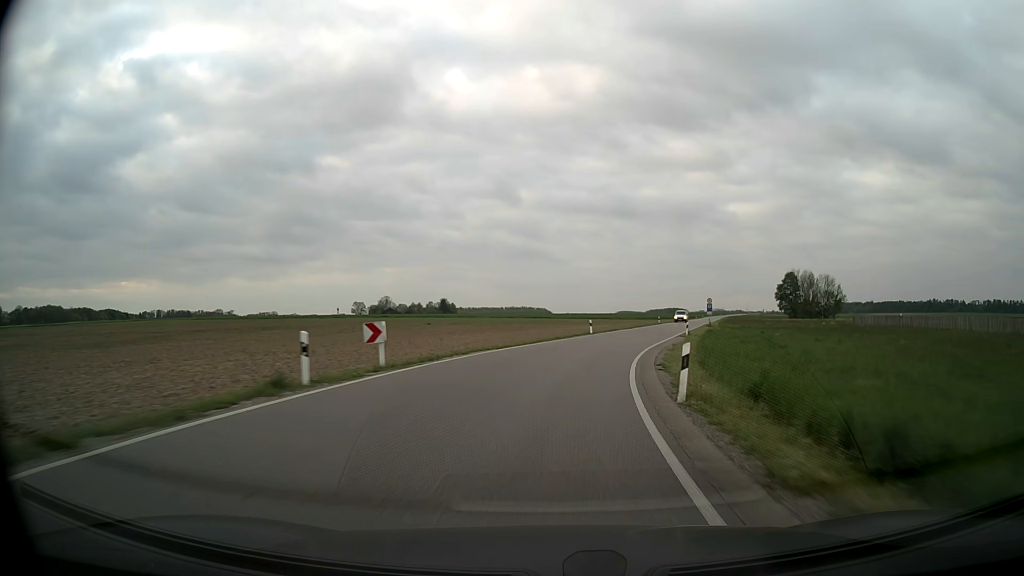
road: secondary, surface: asphalt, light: Day
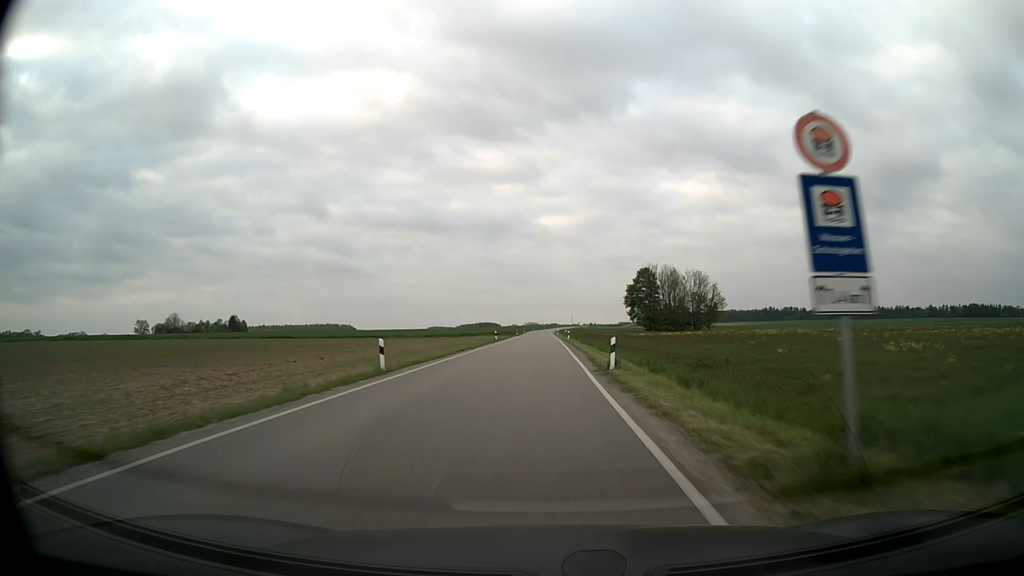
(+15.3, +70.8) m; +17°
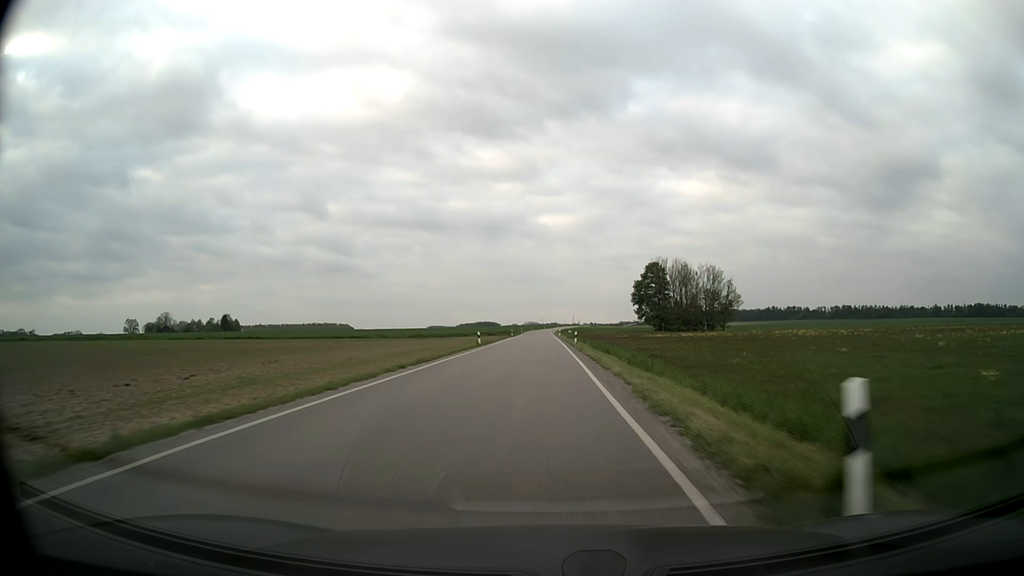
(0.0, +15.9) m; 0°
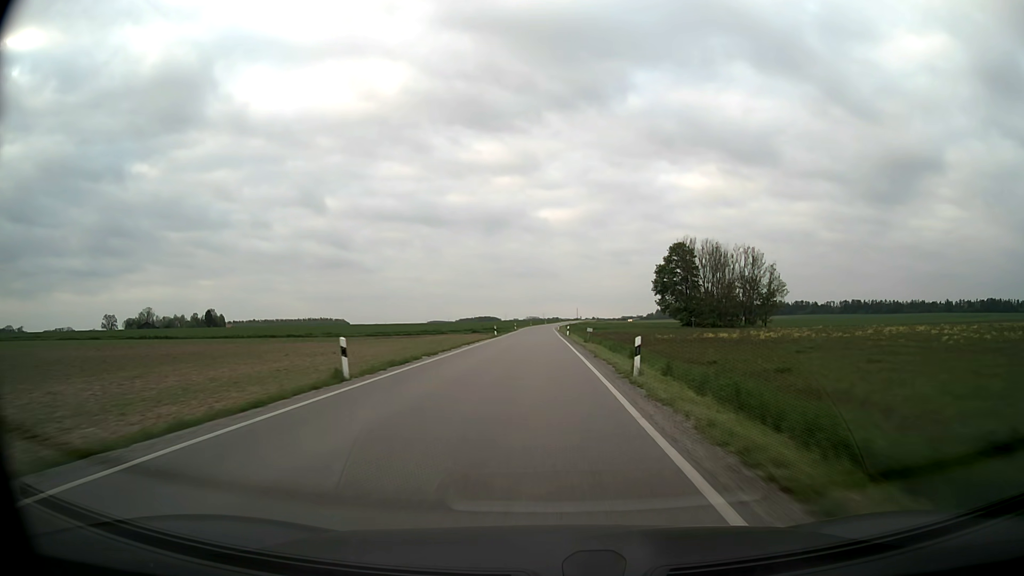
(-0.1, +32.8) m; 0°
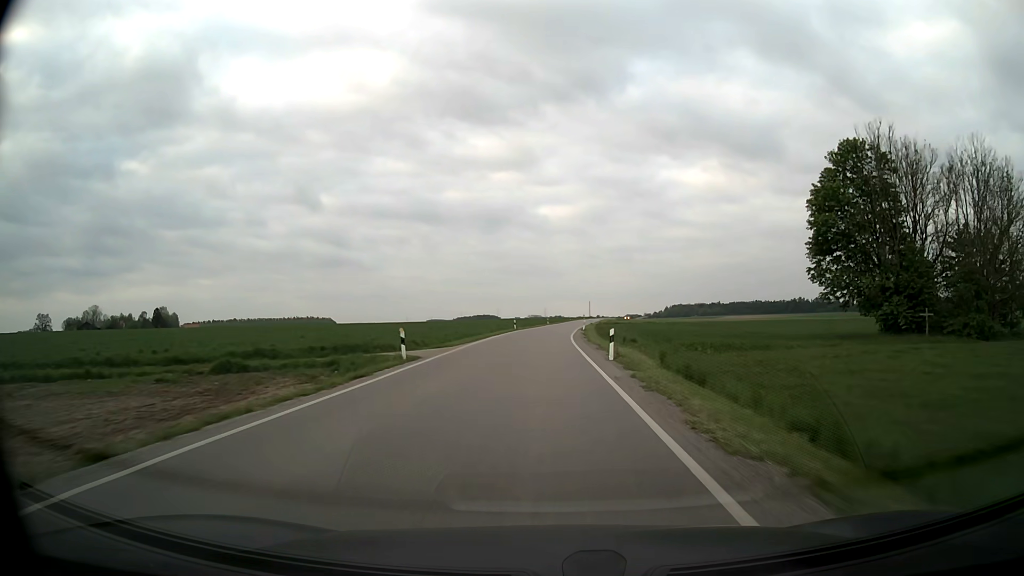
(-0.2, +83.9) m; 0°
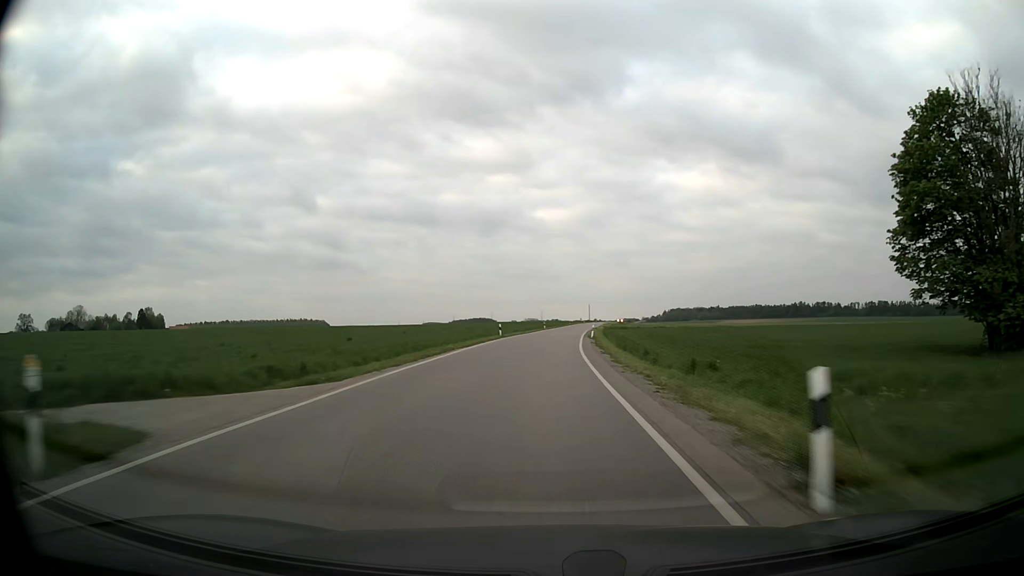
(0.0, +16.9) m; 0°
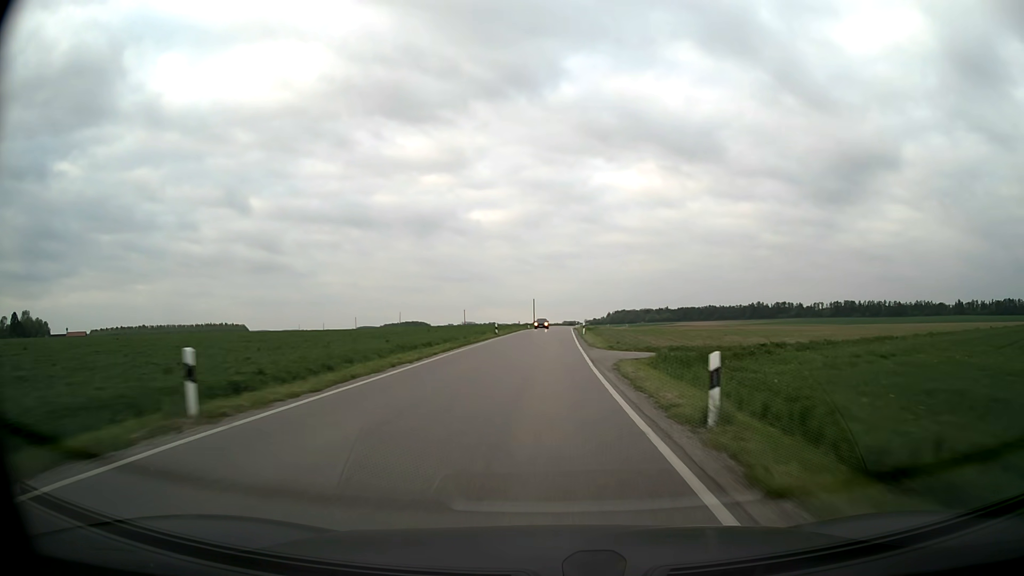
(+3.5, +84.2) m; +5°
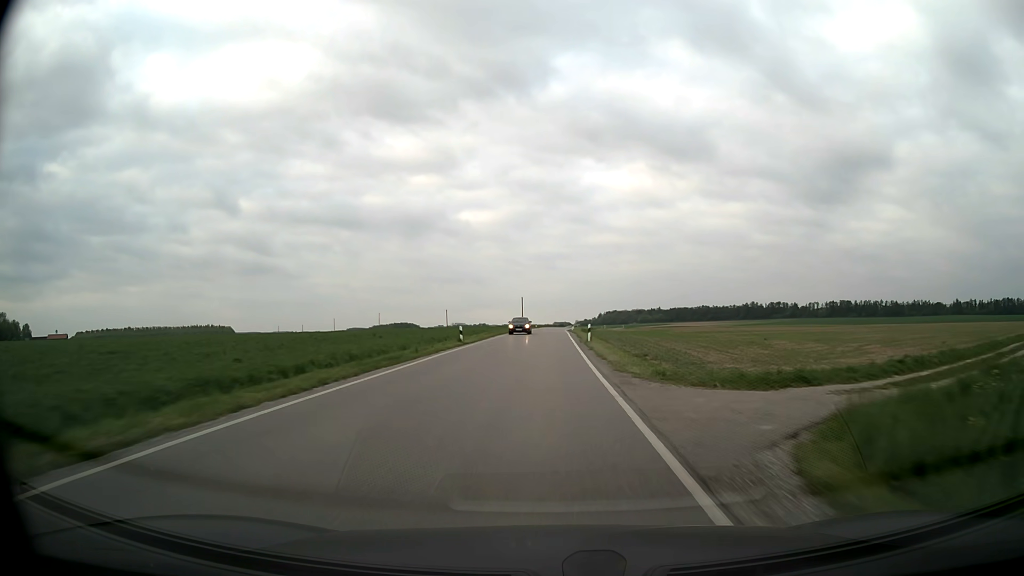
(+0.1, +16.8) m; +1°
(0, +10) (0, +20) (0, +30) (0, +40) (0, +50) (+1, +60) (+1, +70) (+1, +80) (+1, +90) (+1, +100) m
